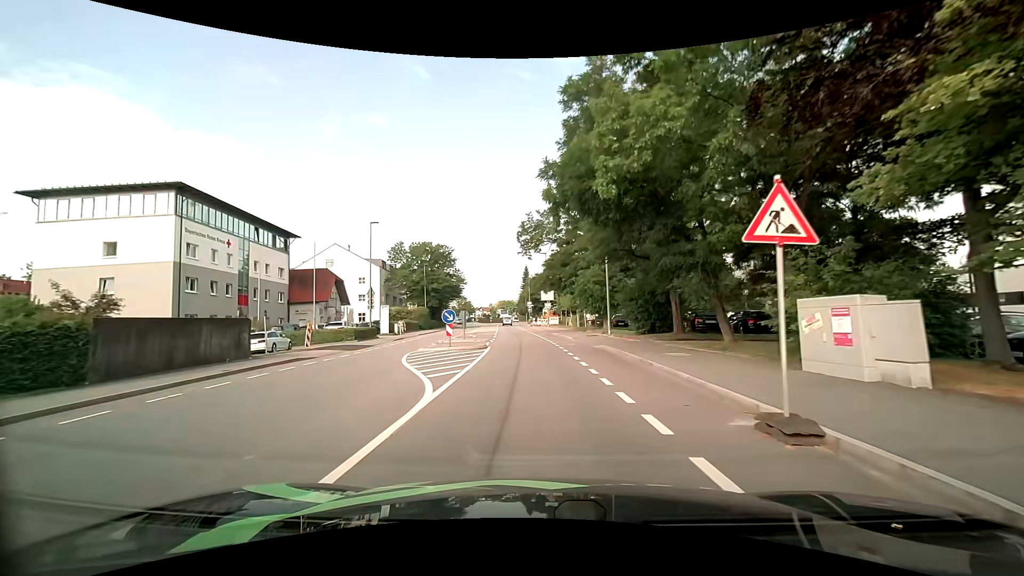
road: tertiary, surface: asphalt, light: Day
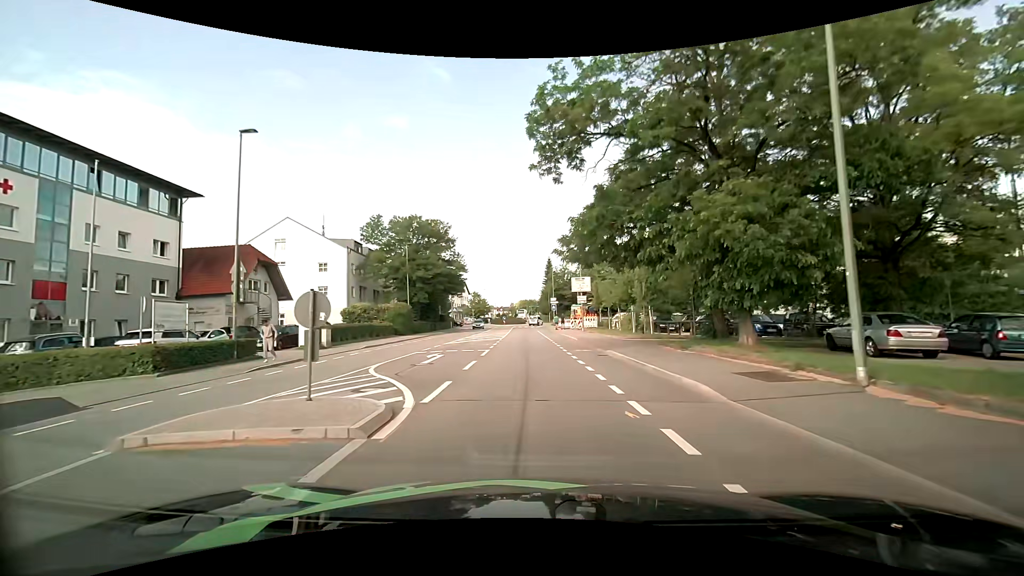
(-0.7, +22.8) m; -3°
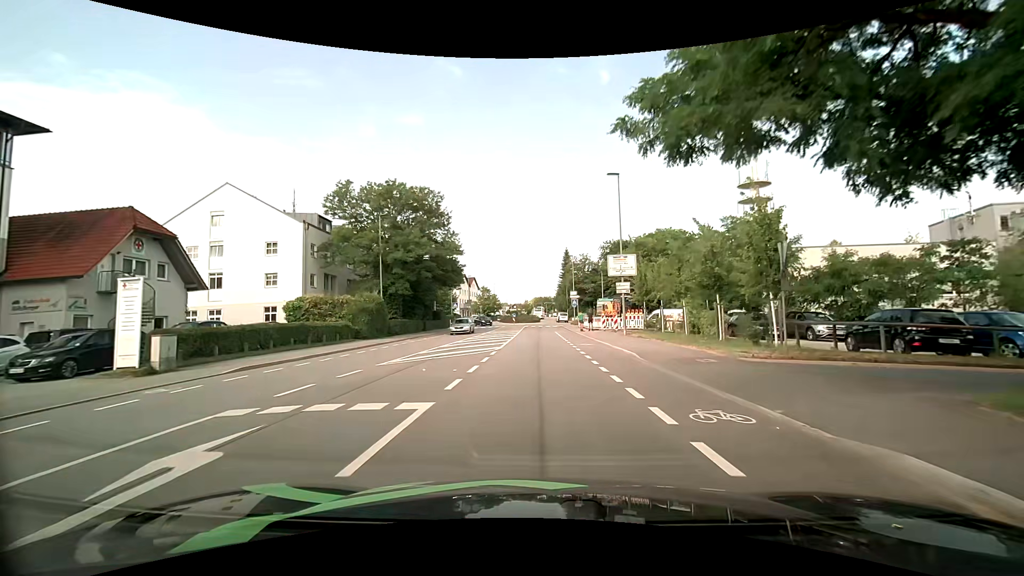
(-0.4, +15.0) m; -2°
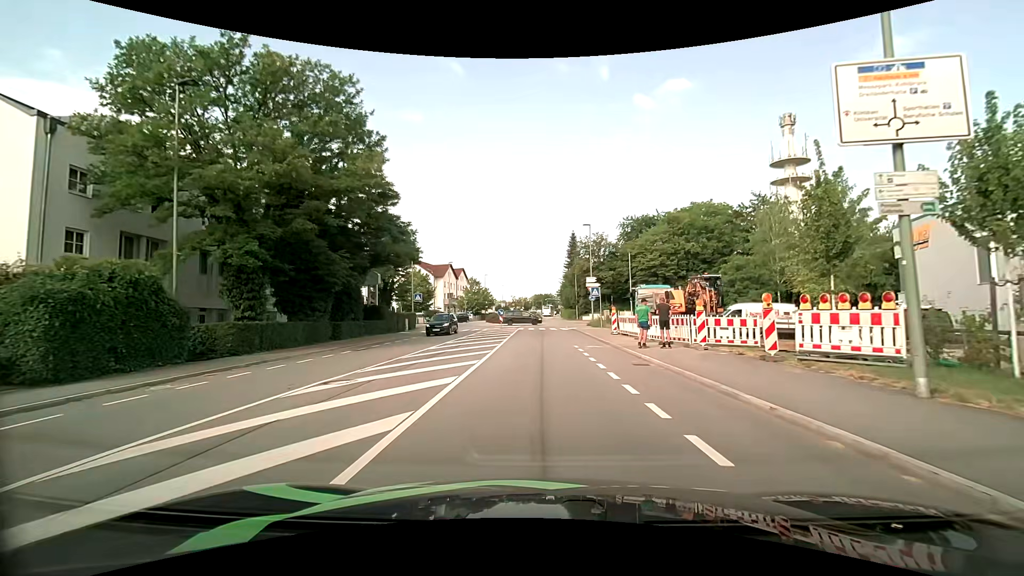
(-0.2, +23.7) m; 0°
(0, +10) (0, +20) (0, +30) (0, +40) (+1, +50) (+4, +60) (+6, +69) (+3, +79) (0, +88) (-1, +98) m
